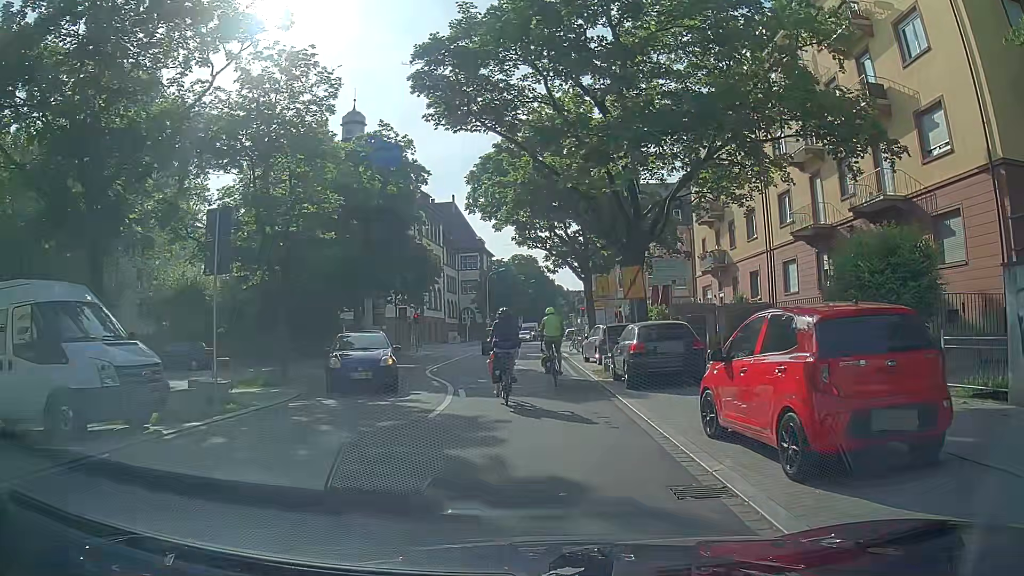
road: residential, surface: asphalt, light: Day
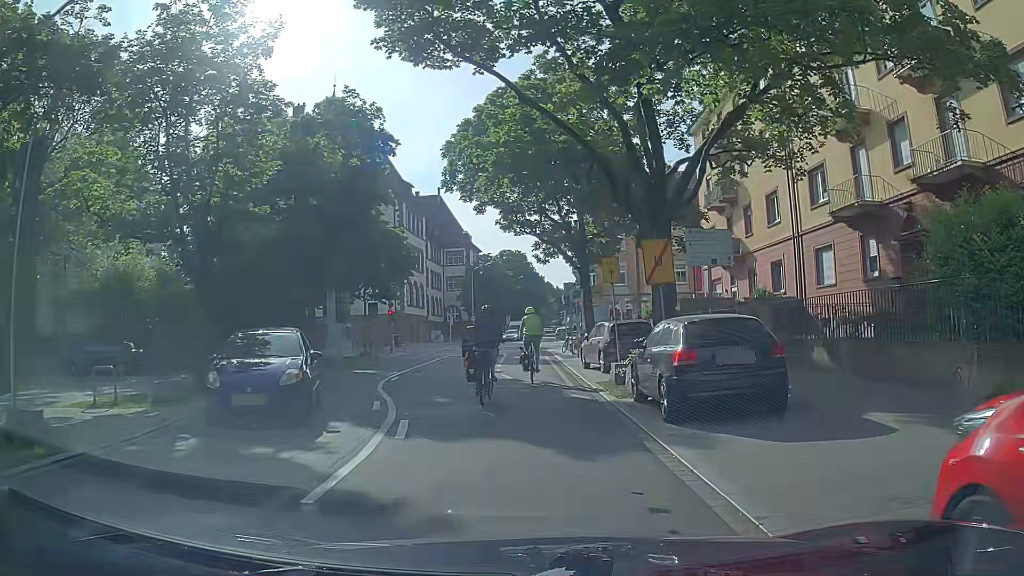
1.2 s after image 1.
(+0.1, +5.5) m; +2°
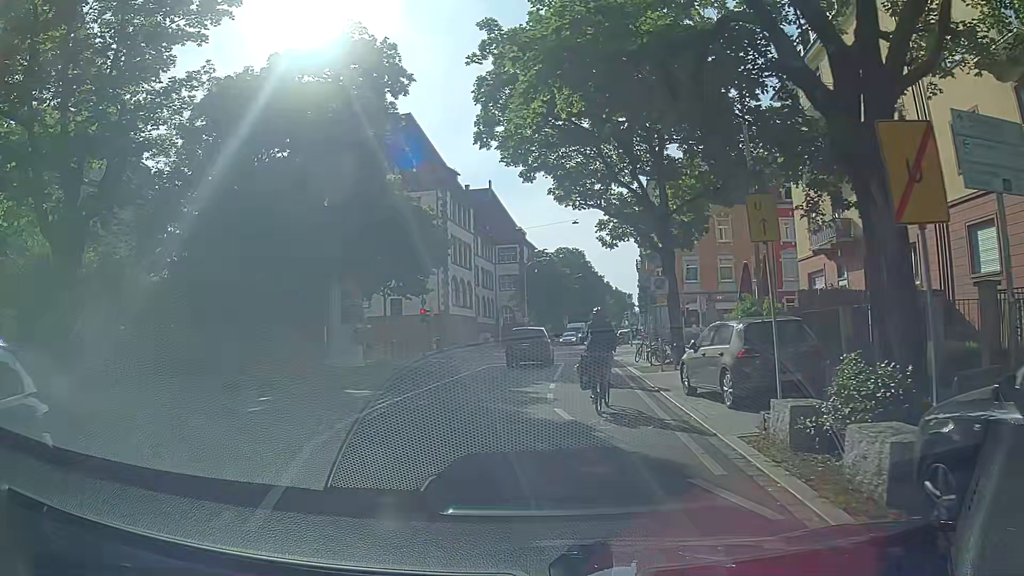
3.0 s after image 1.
(-0.3, +8.2) m; -5°
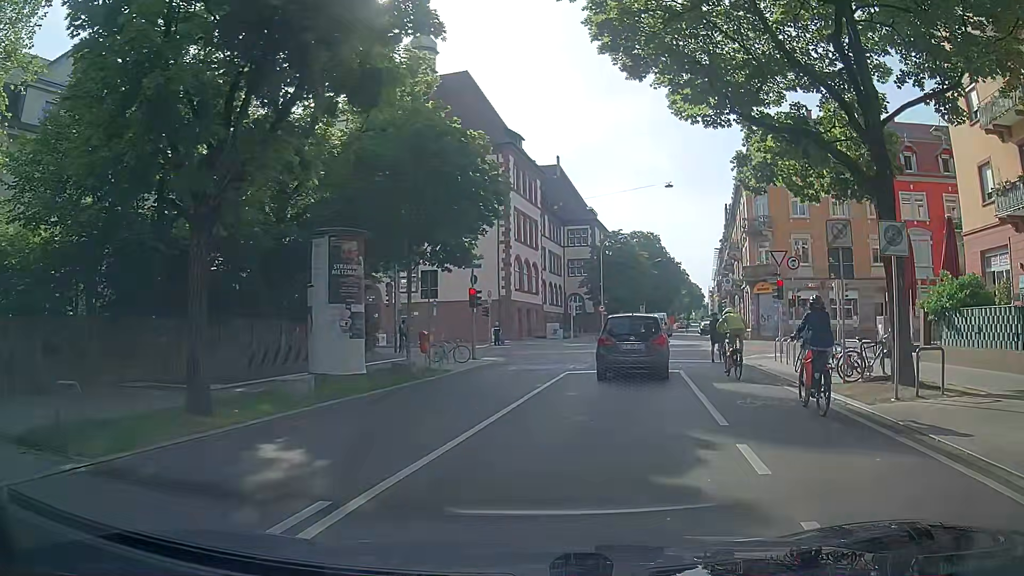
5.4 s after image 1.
(-0.9, +10.5) m; -6°
